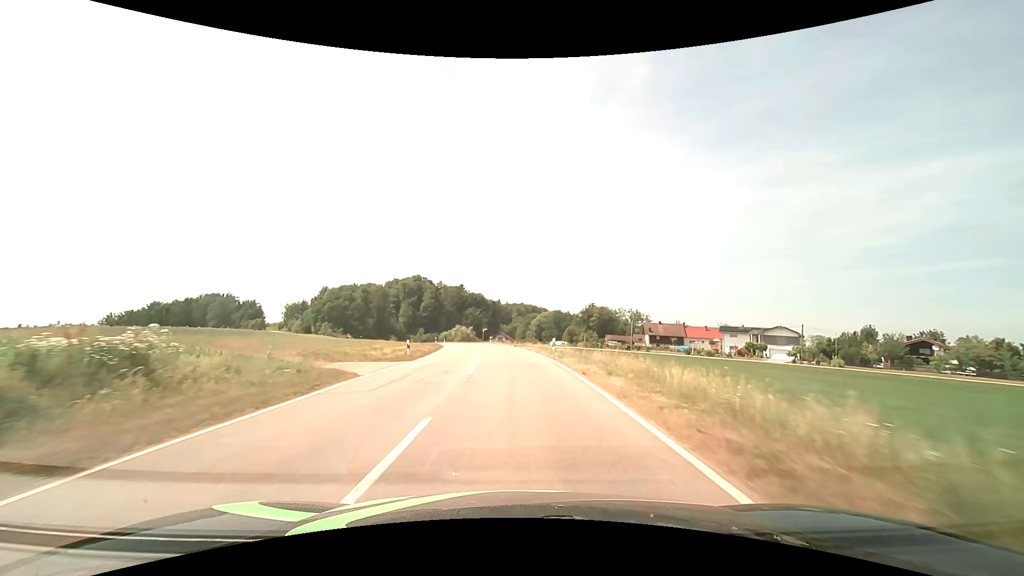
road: tertiary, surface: asphalt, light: Day
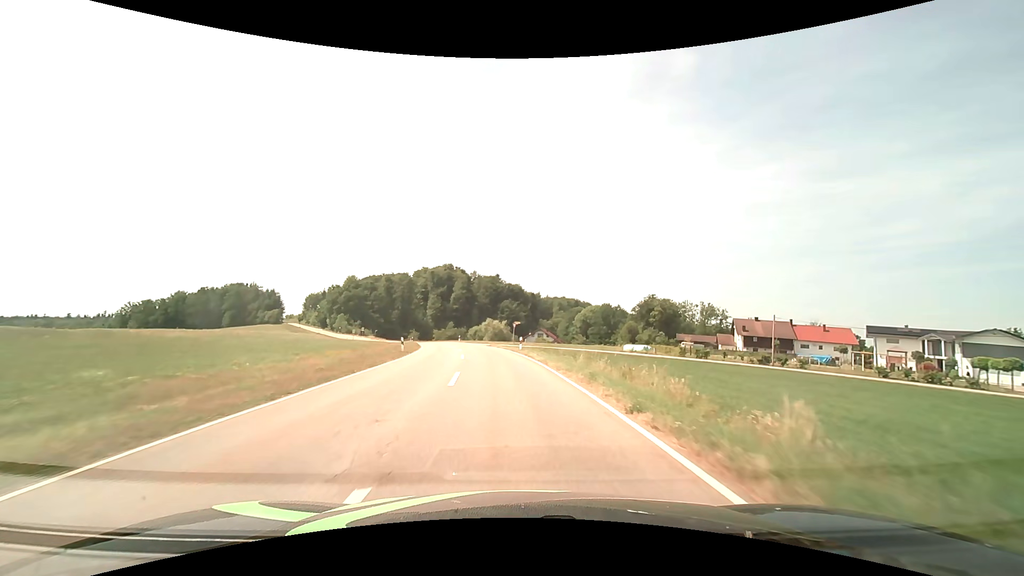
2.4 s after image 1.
(-1.6, +38.3) m; -5°
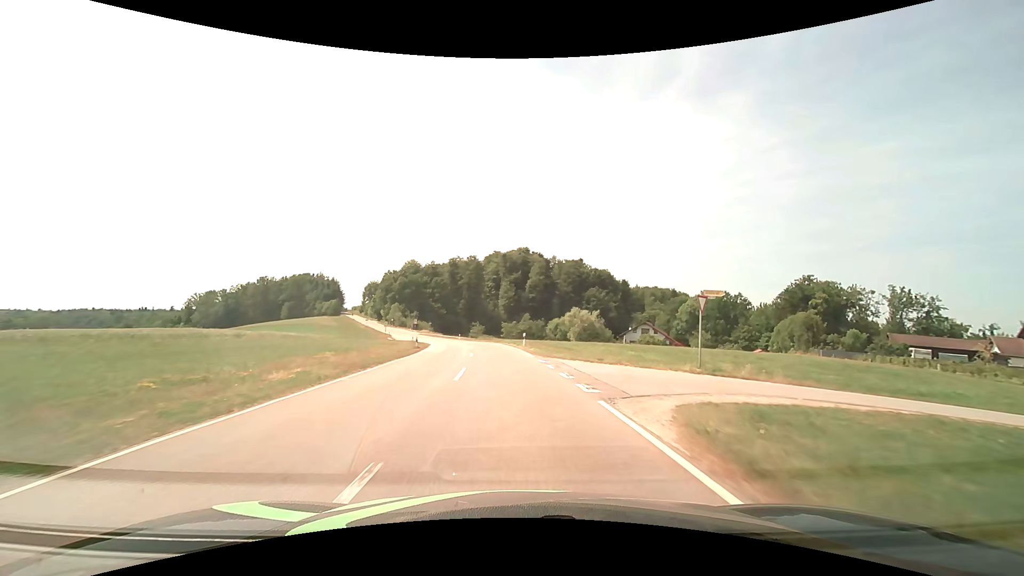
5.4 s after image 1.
(-4.1, +46.5) m; -9°
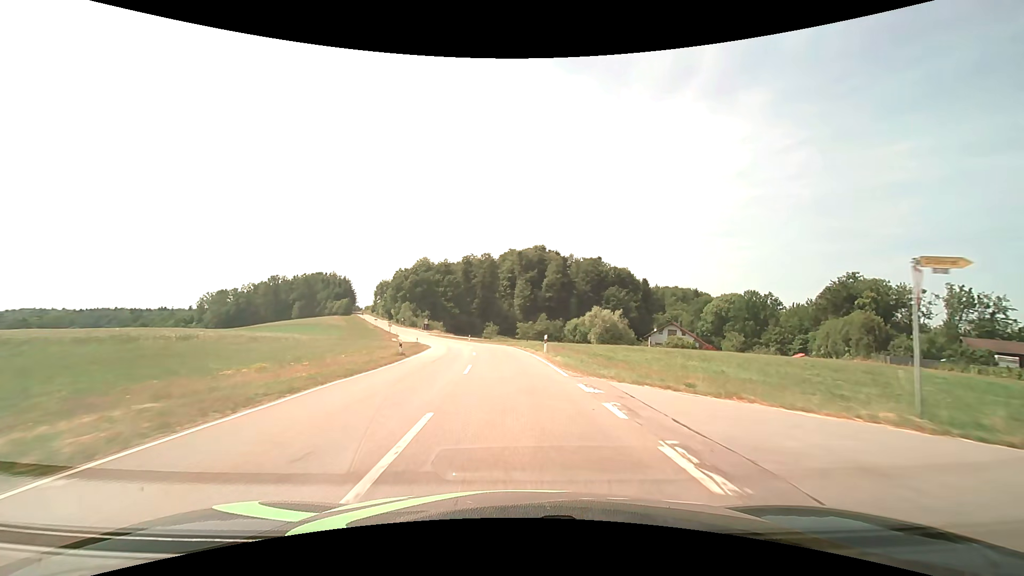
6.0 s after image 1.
(-0.1, +9.3) m; -2°
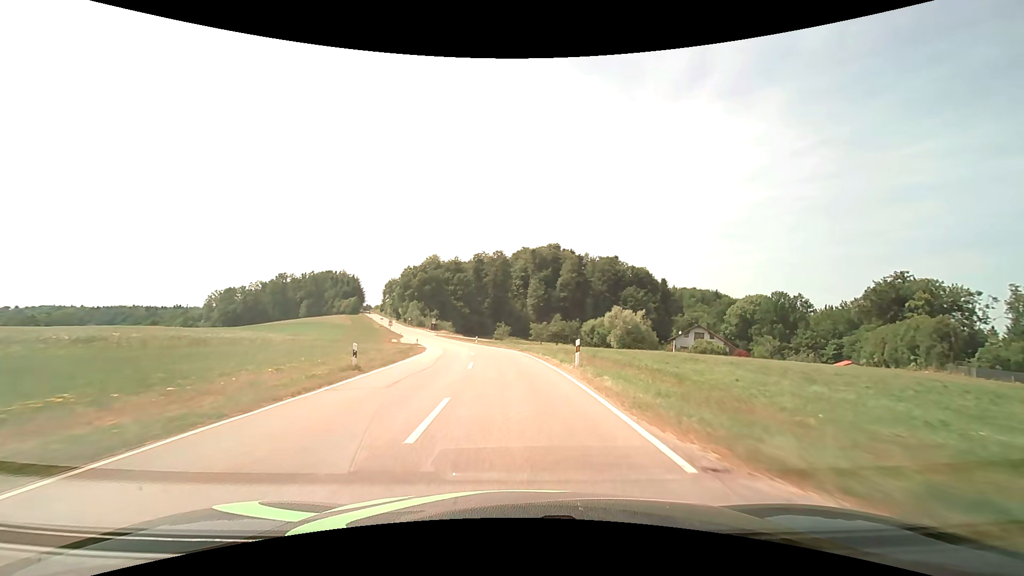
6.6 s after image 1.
(-0.1, +9.3) m; -1°
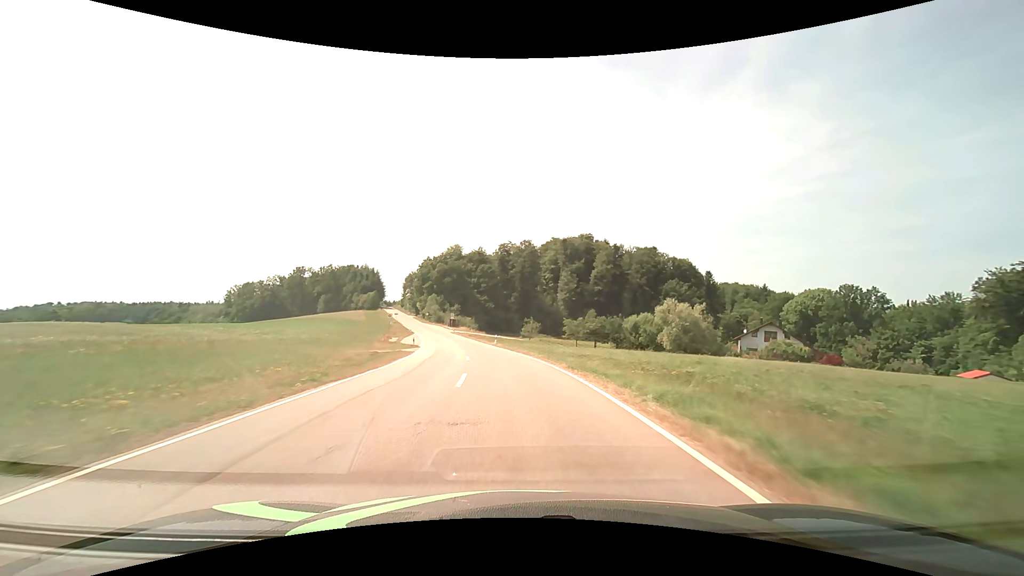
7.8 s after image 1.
(-0.5, +18.7) m; -3°
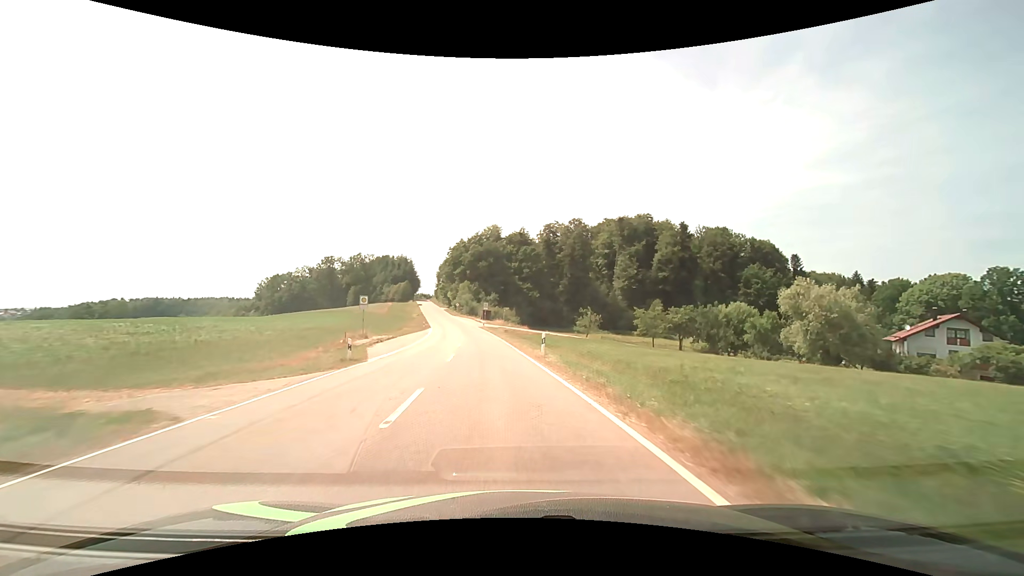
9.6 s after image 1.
(-1.1, +28.2) m; -5°
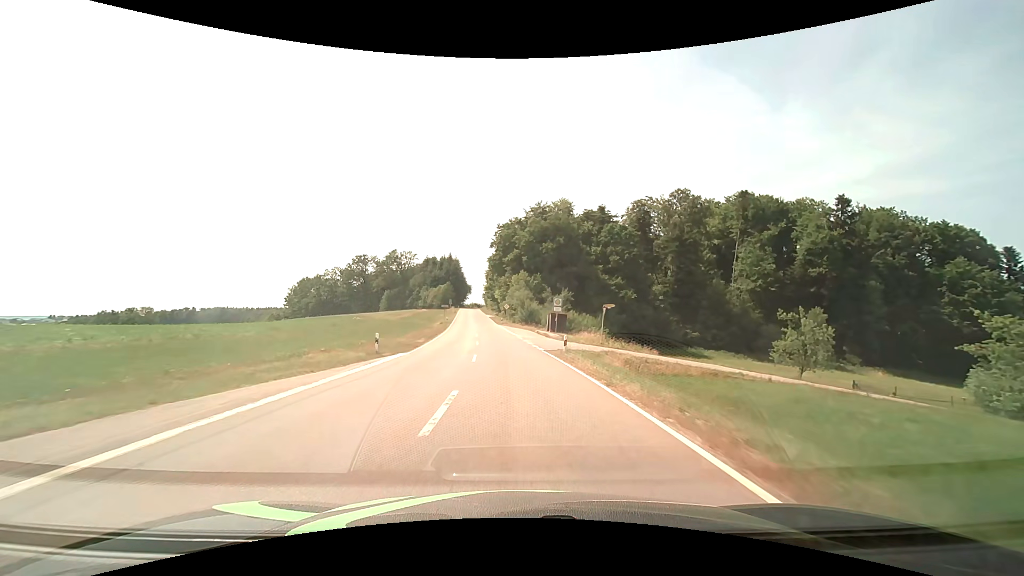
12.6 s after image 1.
(-4.4, +48.5) m; -7°
(0, +10) (0, +20) (-1, +30) (-2, +40) (-3, +50) (-4, +60) (-5, +70) (-6, +80) (-7, +90) (-8, +100) m
